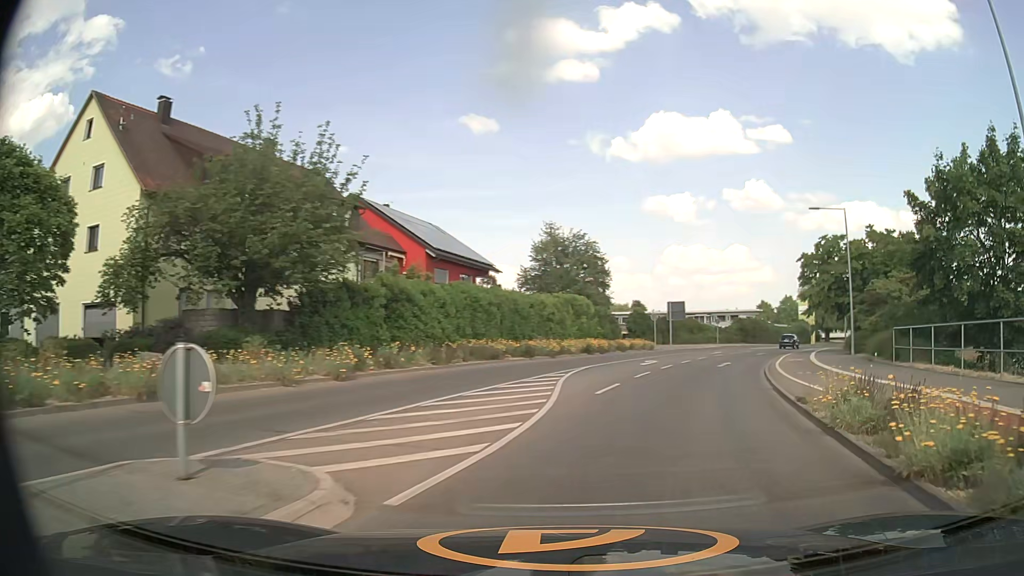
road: secondary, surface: asphalt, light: Day
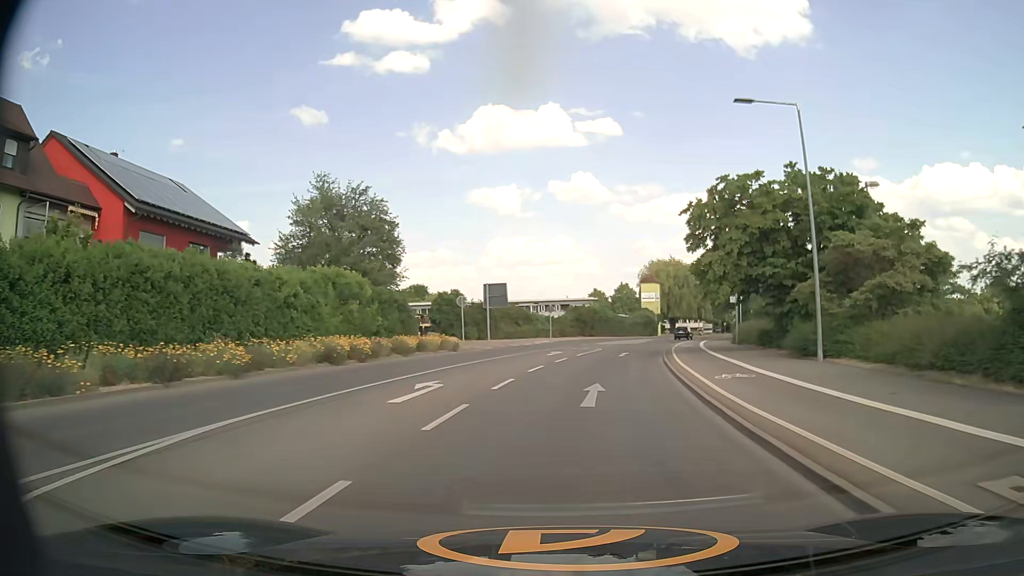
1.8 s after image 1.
(+3.3, +17.8) m; +15°
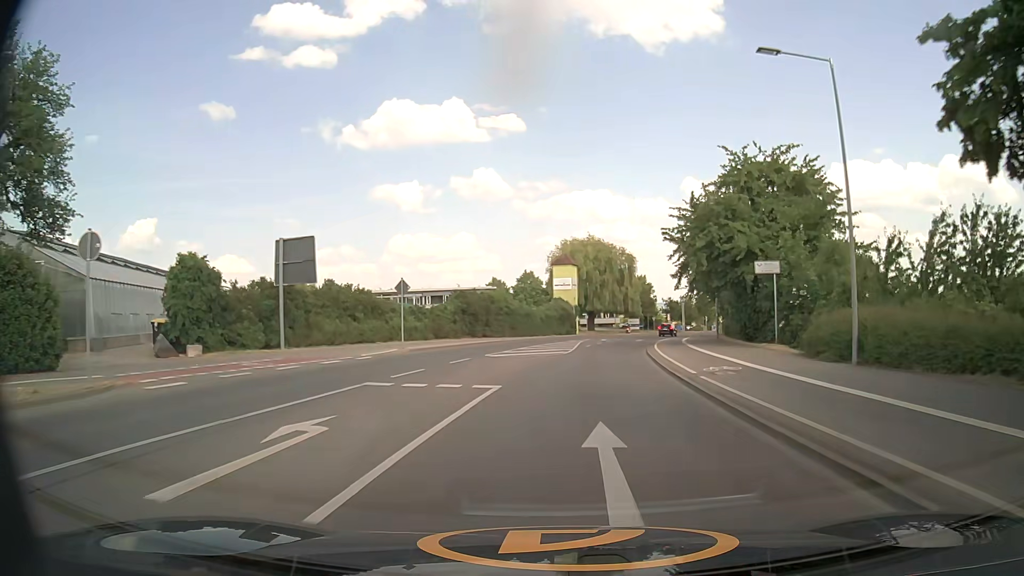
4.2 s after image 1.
(+1.9, +28.3) m; +8°
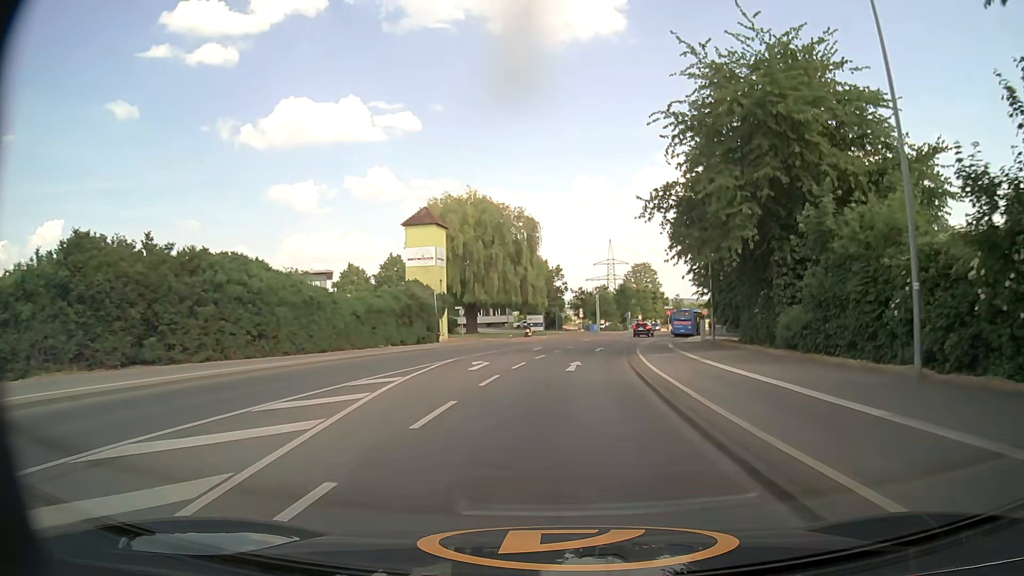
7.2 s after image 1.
(+3.1, +36.6) m; +9°
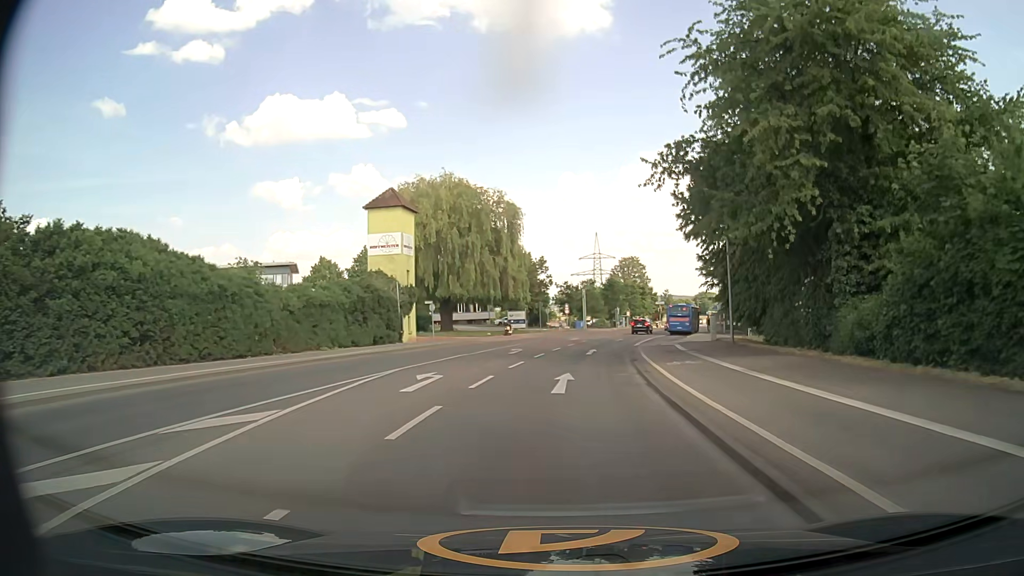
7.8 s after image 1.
(0.0, +7.0) m; +1°
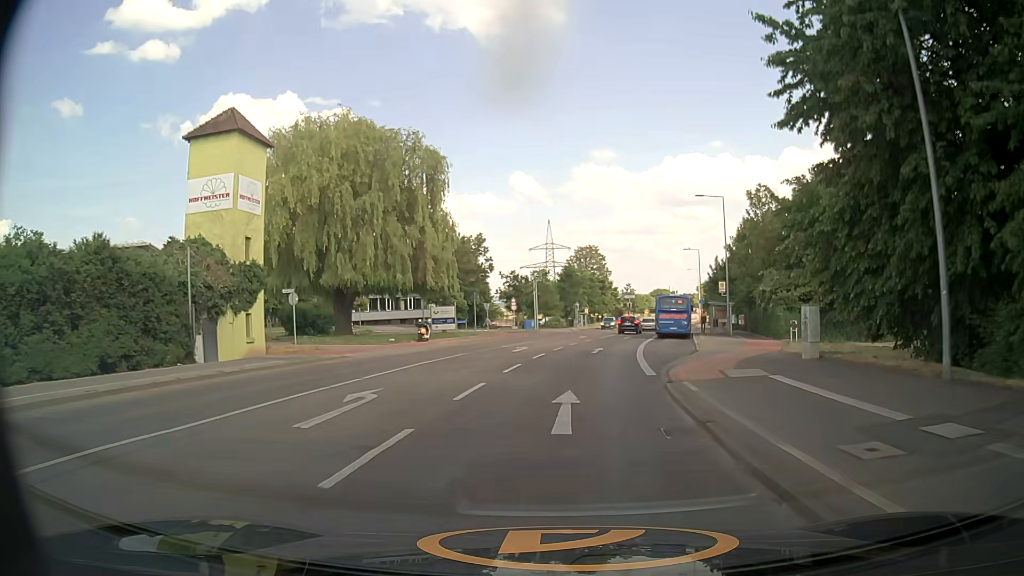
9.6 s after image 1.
(+0.7, +20.1) m; +5°
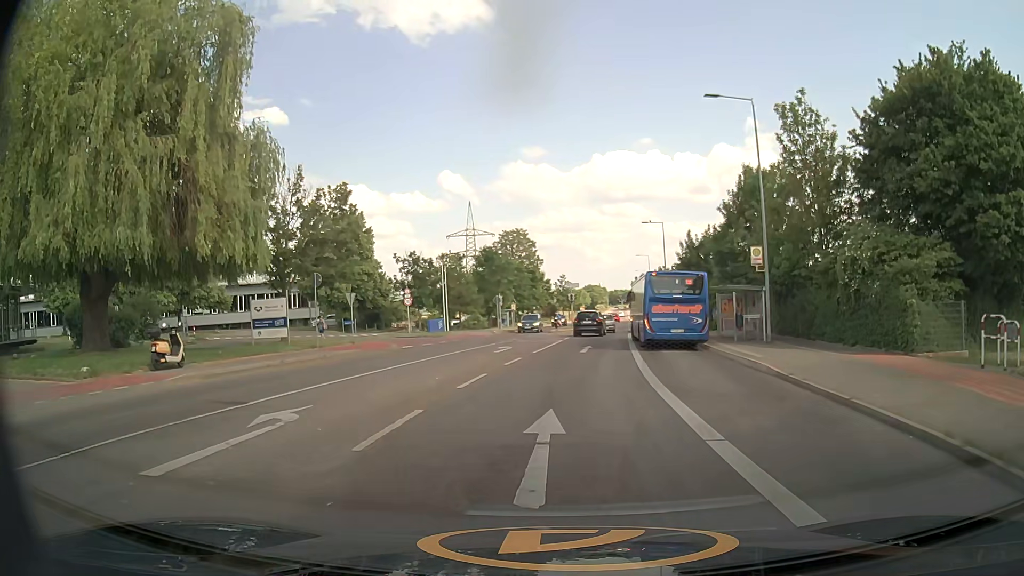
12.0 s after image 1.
(+1.0, +22.1) m; +6°
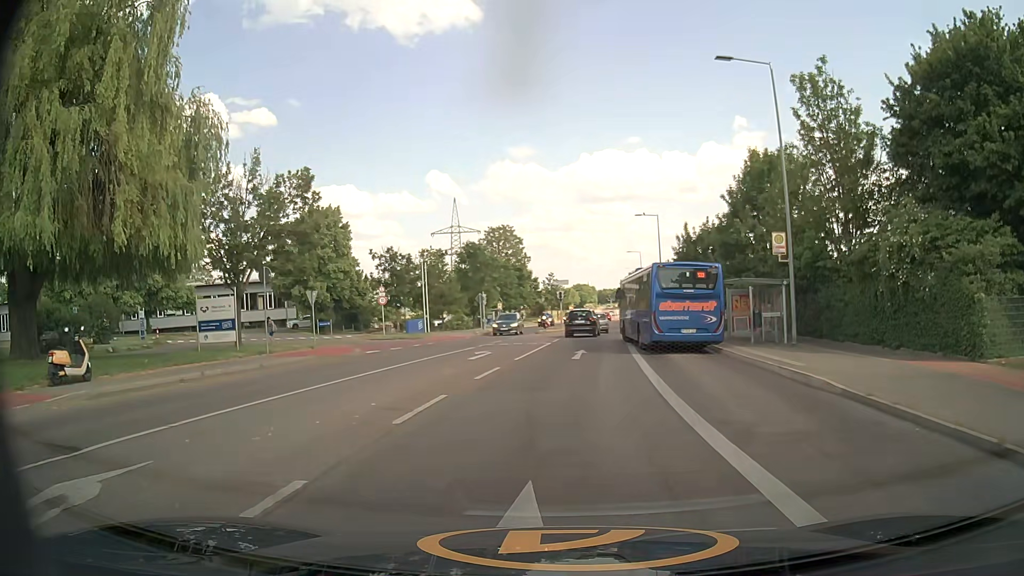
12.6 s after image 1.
(0.0, +4.2) m; +1°
(0, +10) (+1, +20) (+1, +30) (+2, +40) (+3, +50) (+4, +60) (+5, +70) (+5, +80) (+6, +90) (+7, +100) m
